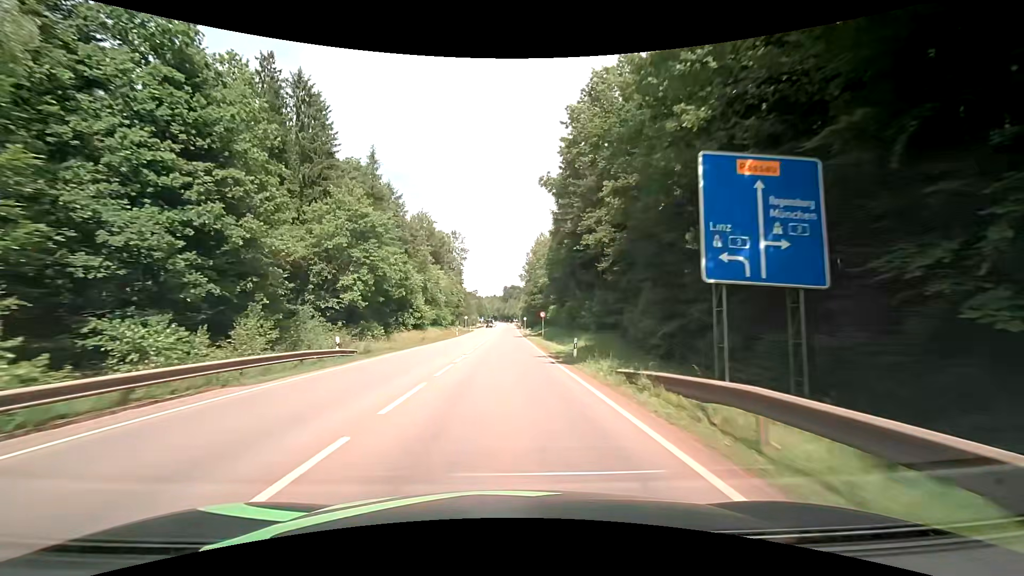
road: secondary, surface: asphalt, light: Day
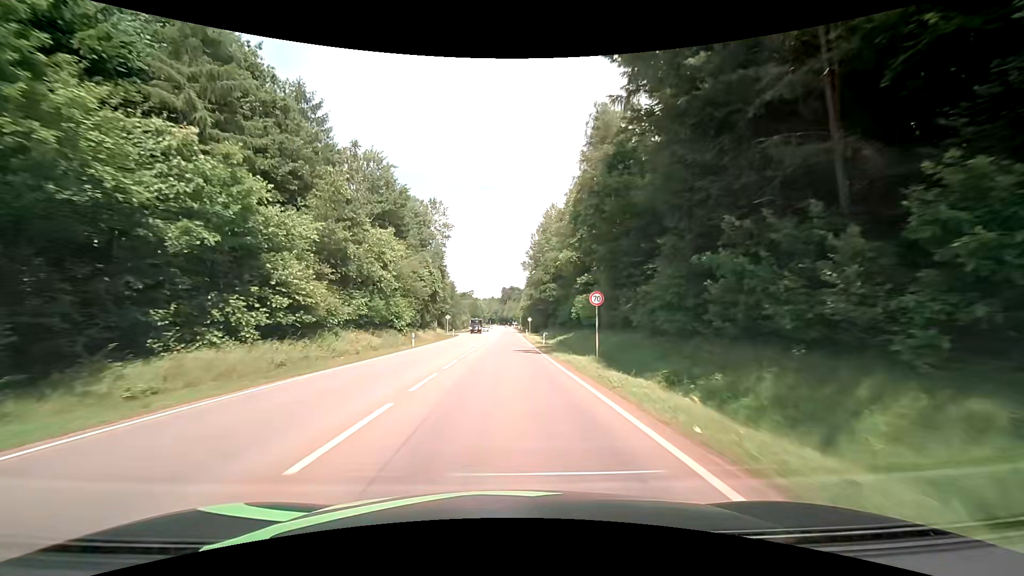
(0.0, +33.1) m; 0°
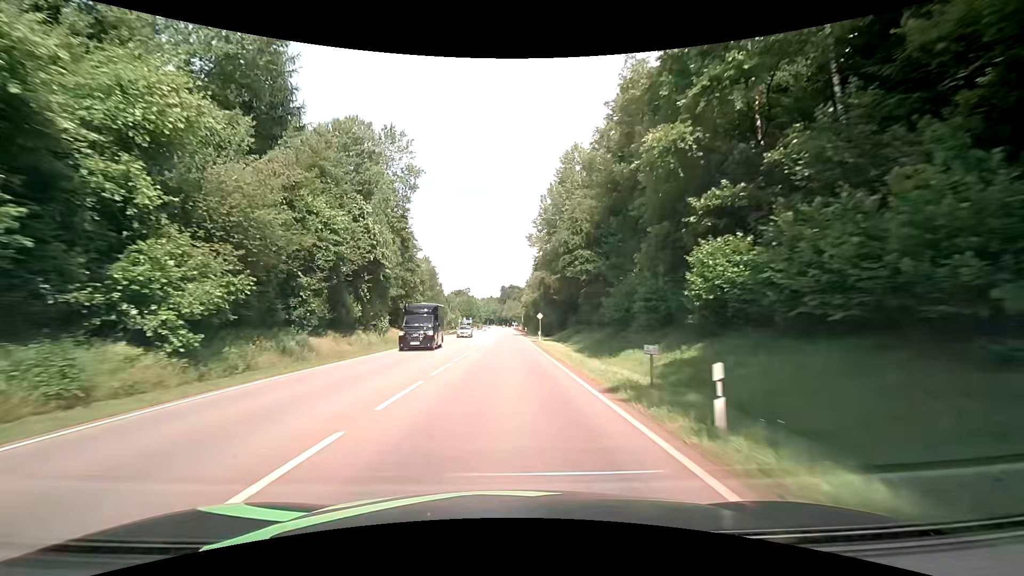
(+0.2, +32.5) m; +1°
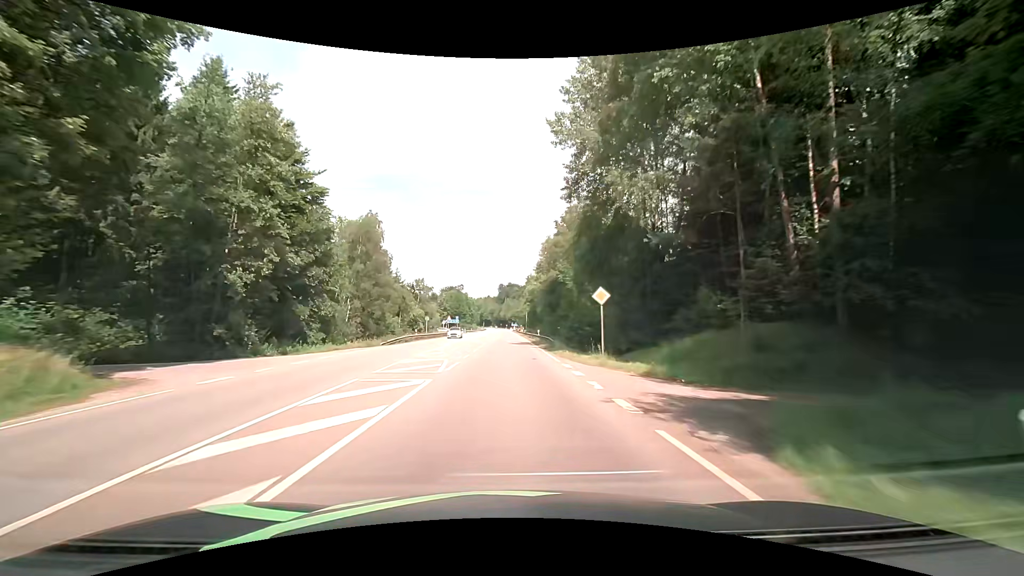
(-0.2, +43.0) m; 0°
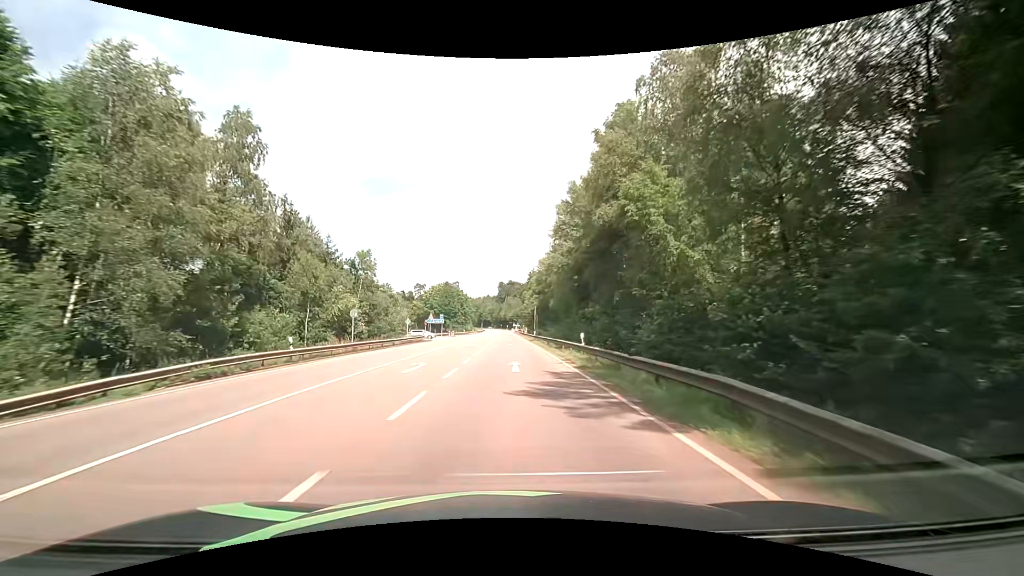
(-0.2, +32.1) m; -1°
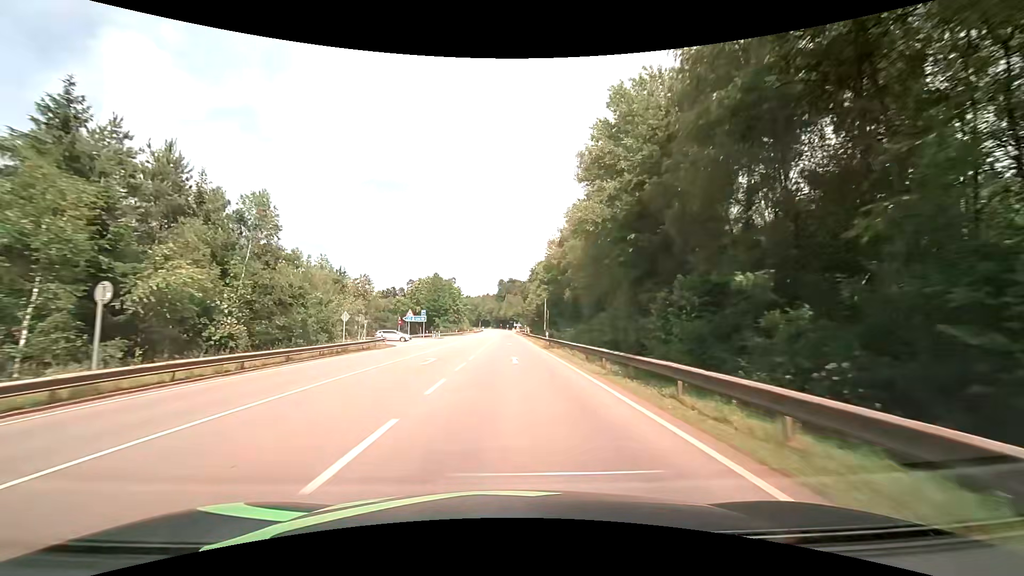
(+0.1, +21.5) m; +1°
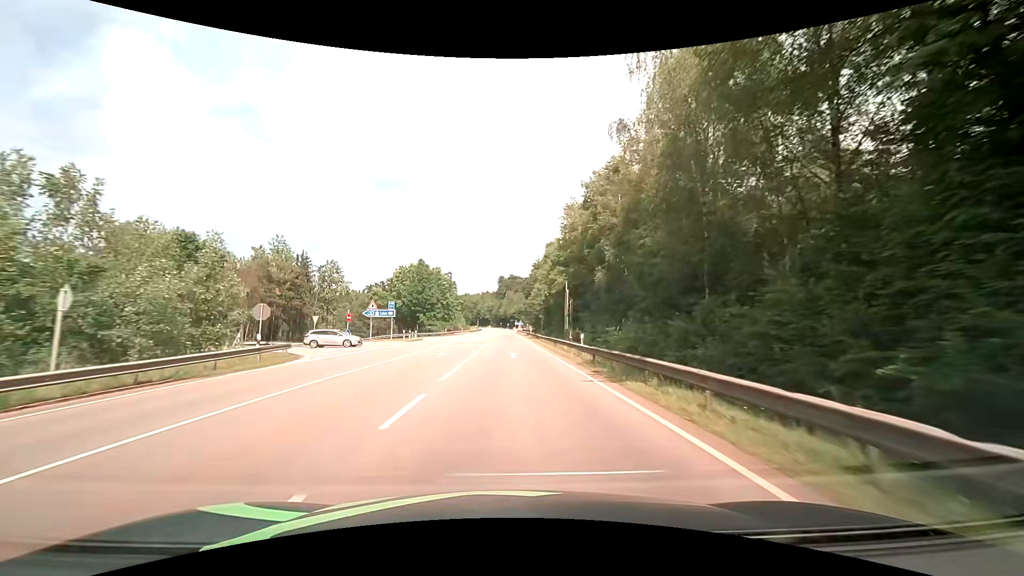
(-0.2, +21.5) m; -1°
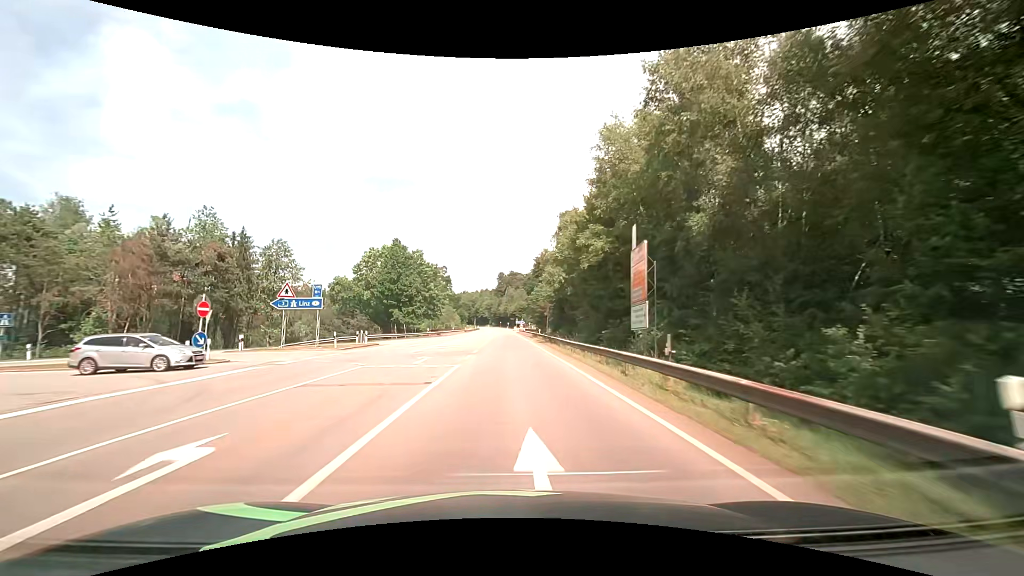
(0.0, +21.5) m; 0°
(0, +10) (0, +20) (0, +30) (0, +40) (0, +50) (0, +60) (0, +70) (0, +80) (0, +90) (0, +100) m
